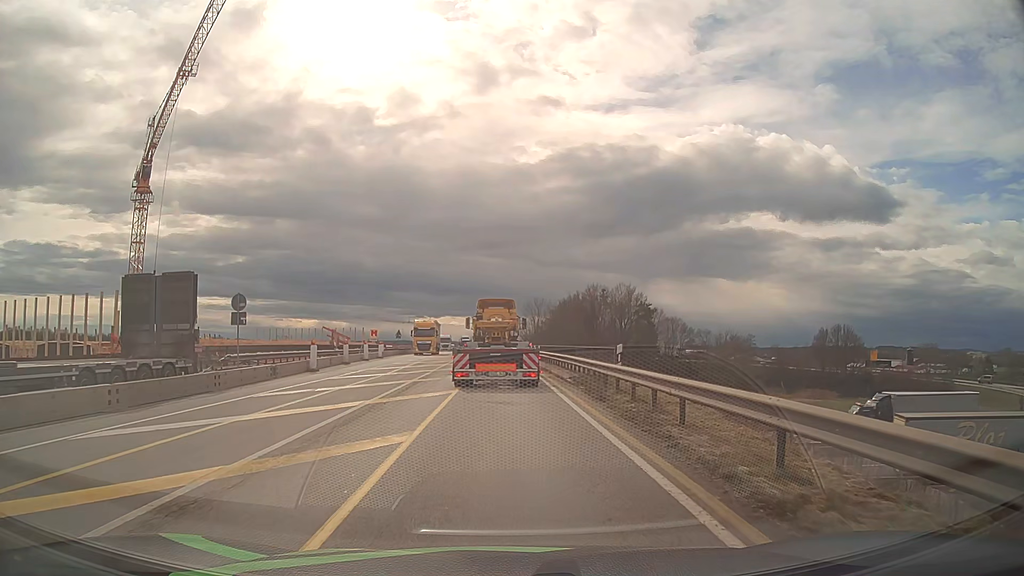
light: Day
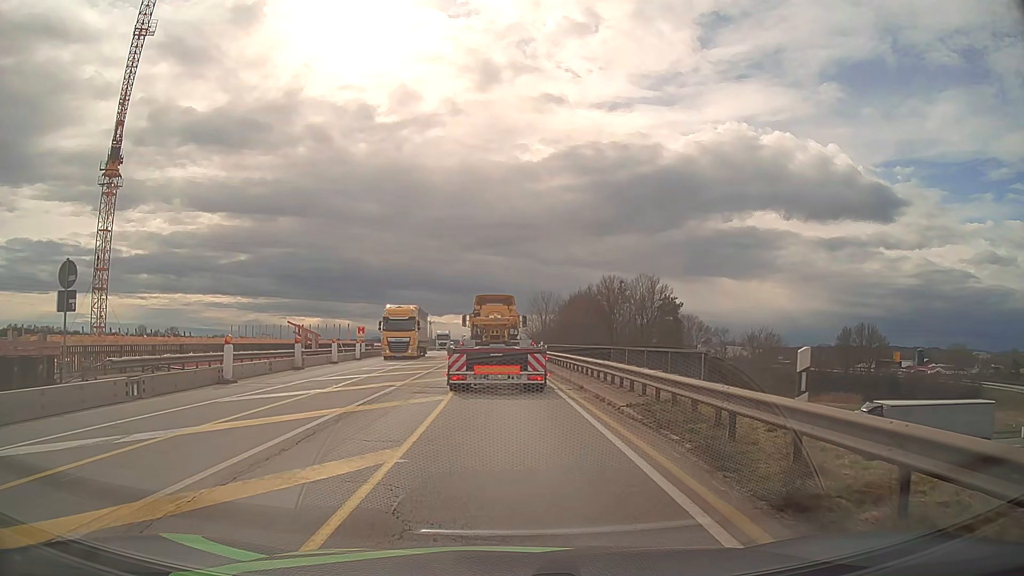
(0.0, +10.3) m; 0°
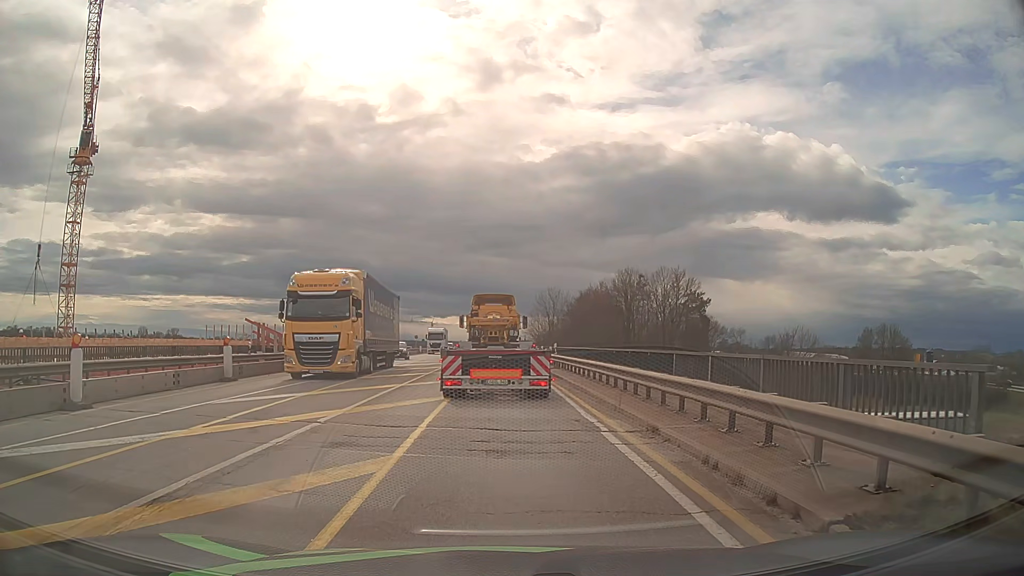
(0.0, +8.5) m; 0°
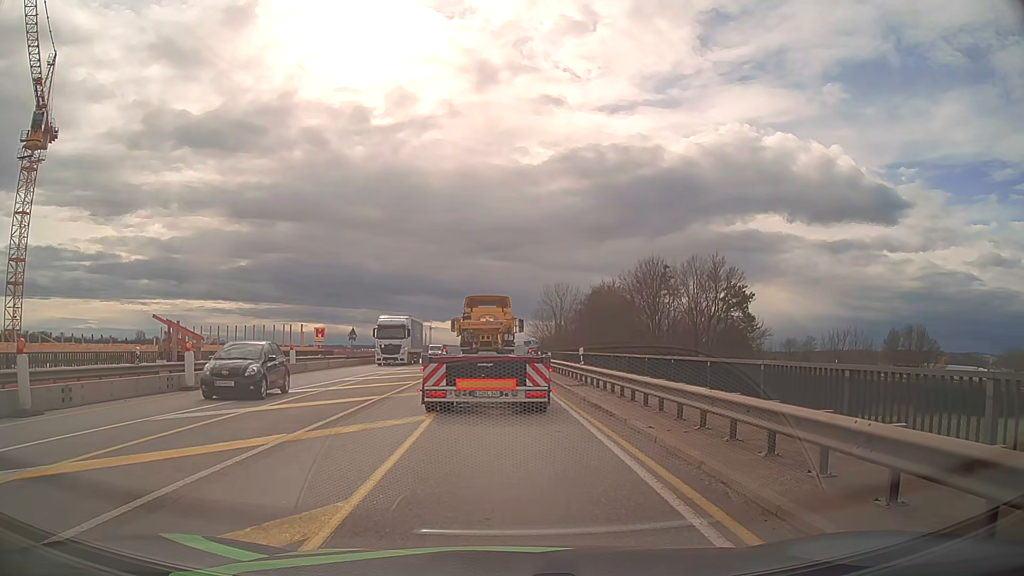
(0.0, +11.0) m; +1°
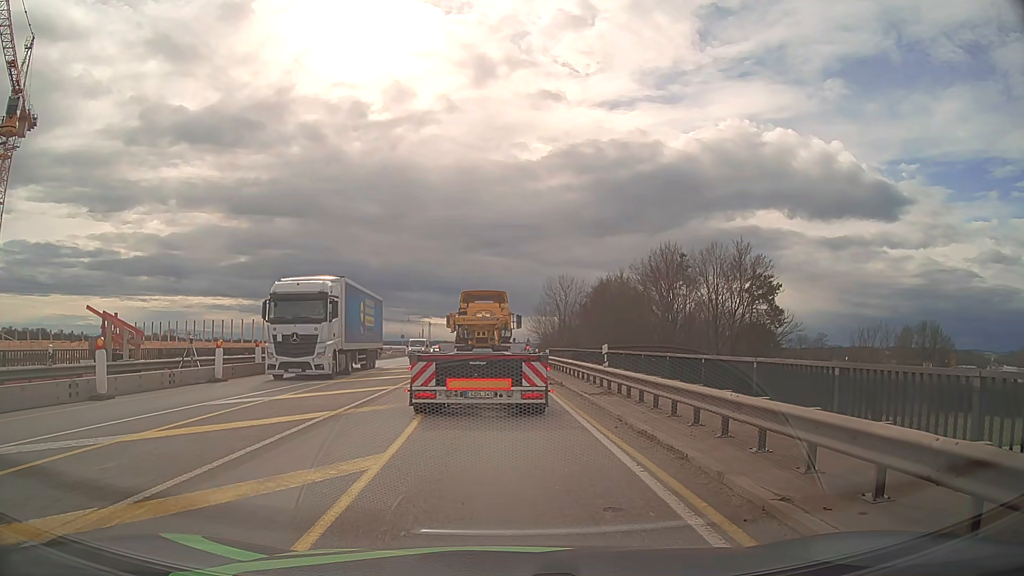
(0.0, +5.2) m; -1°
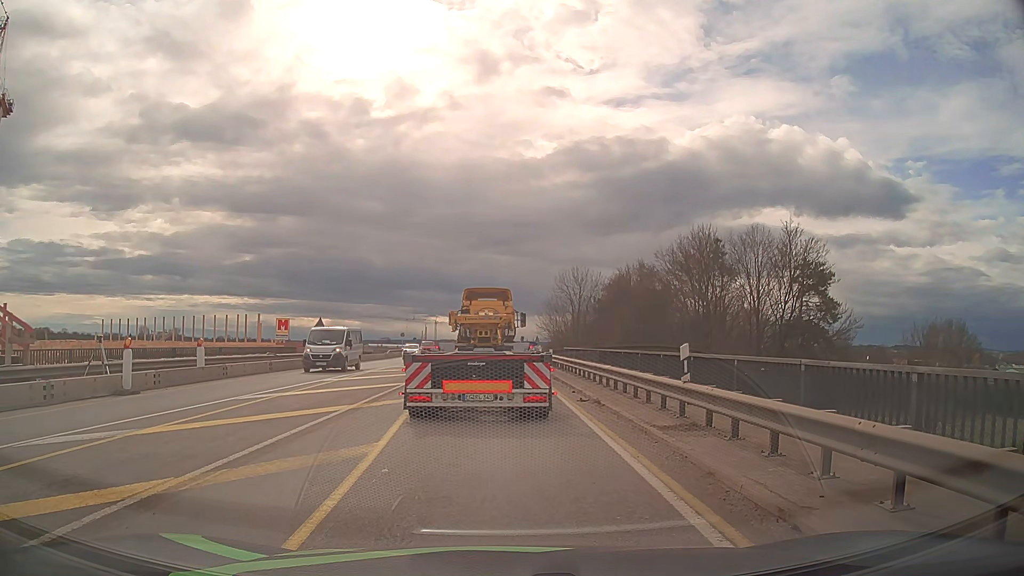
(0.0, +6.9) m; 0°
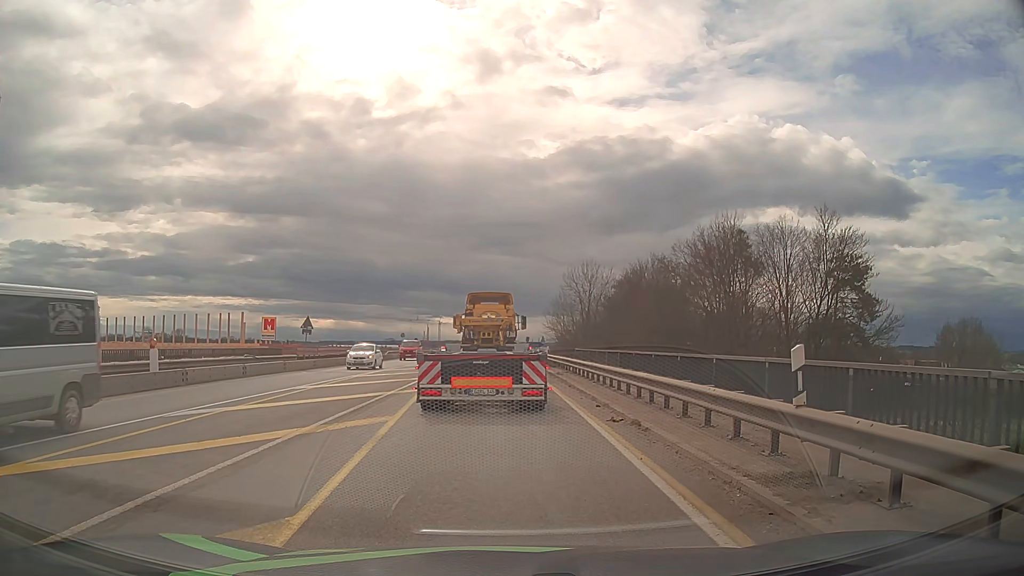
(0.0, +4.0) m; 0°
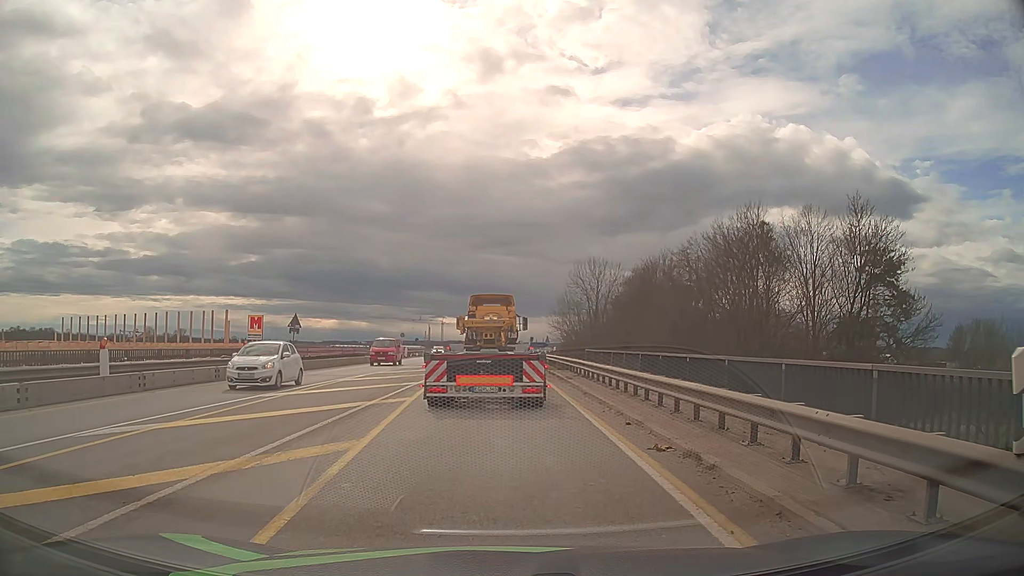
(0.0, +3.2) m; 0°
(0, +10) (0, +20) (-1, +30) (-1, +40) (-1, +50) (-1, +60) (-2, +70) (-2, +80) (-2, +90) (-2, +100) m
